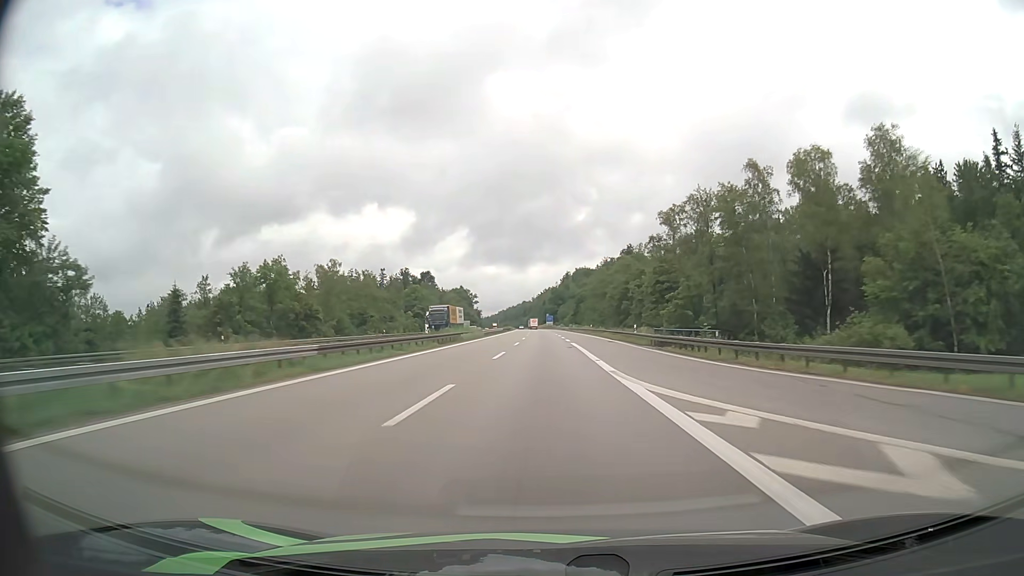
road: motorway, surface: asphalt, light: Day
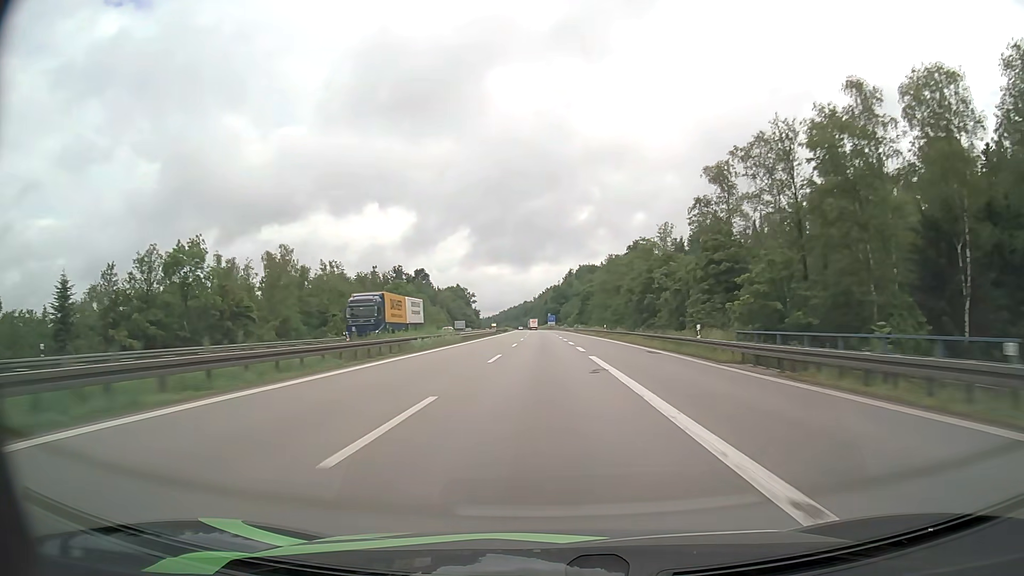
(0.0, +20.4) m; 0°
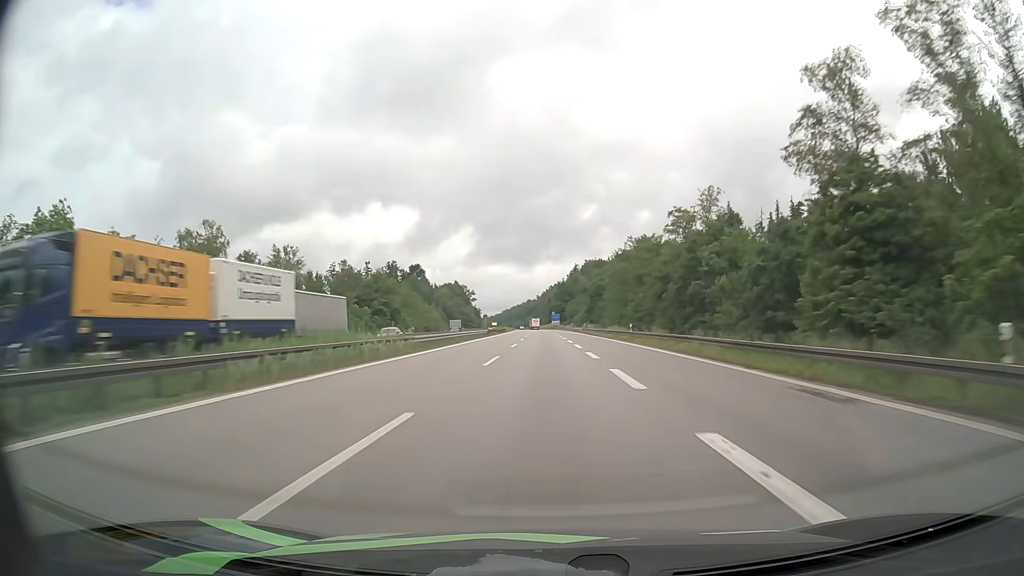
(0.0, +20.4) m; 0°
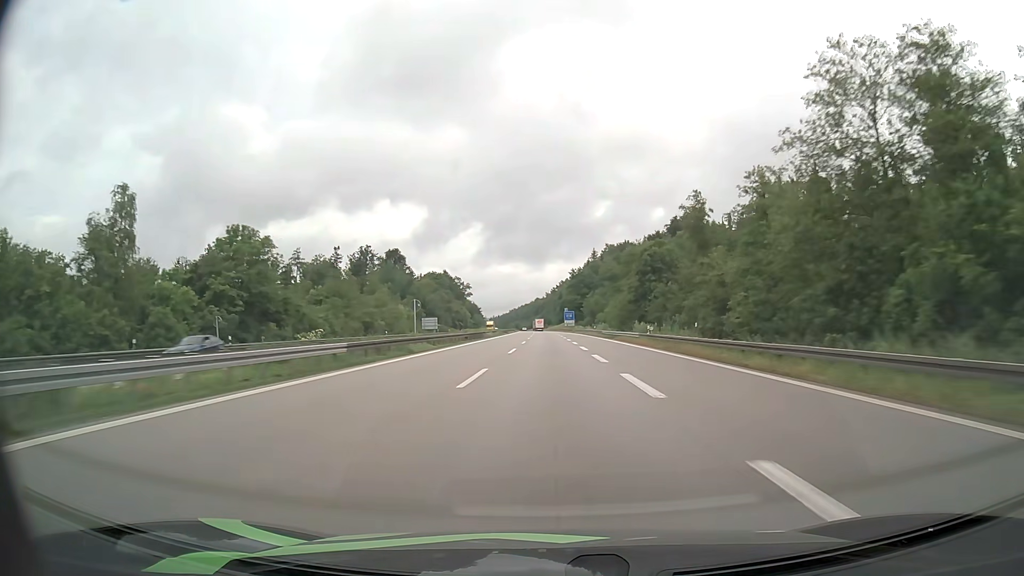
(-0.5, +61.3) m; -1°
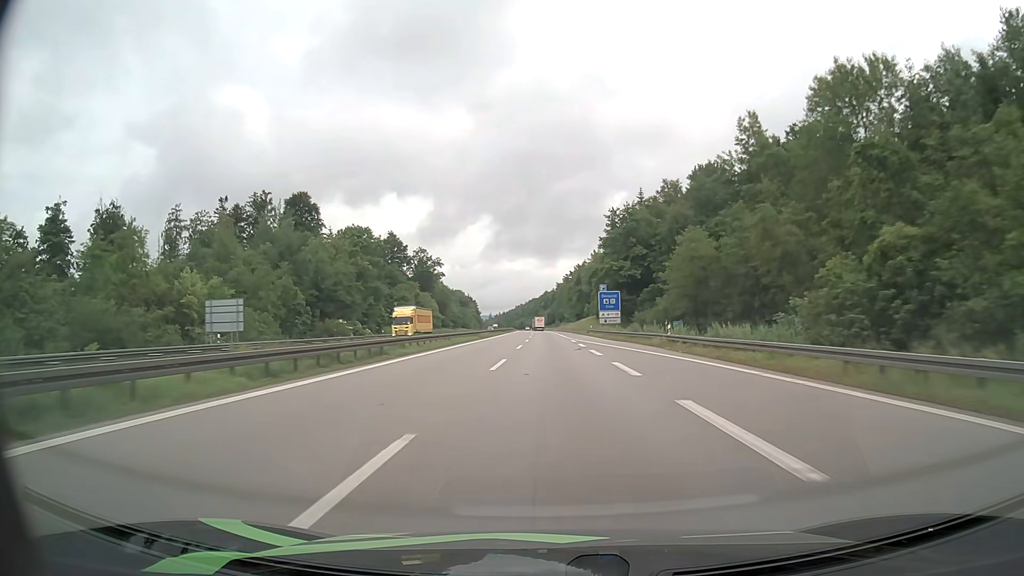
(-0.8, +102.8) m; -1°
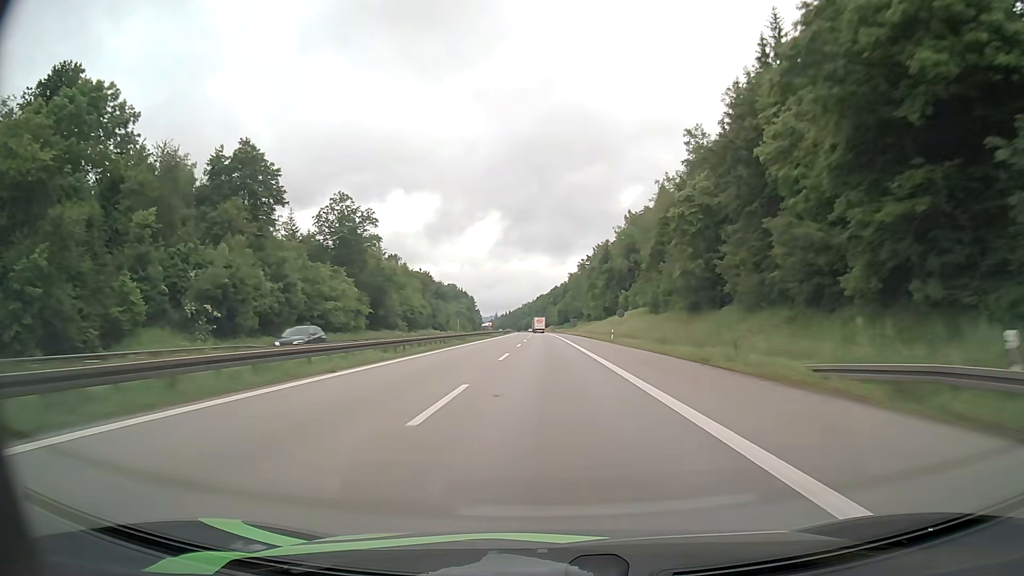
(-0.3, +82.7) m; -1°
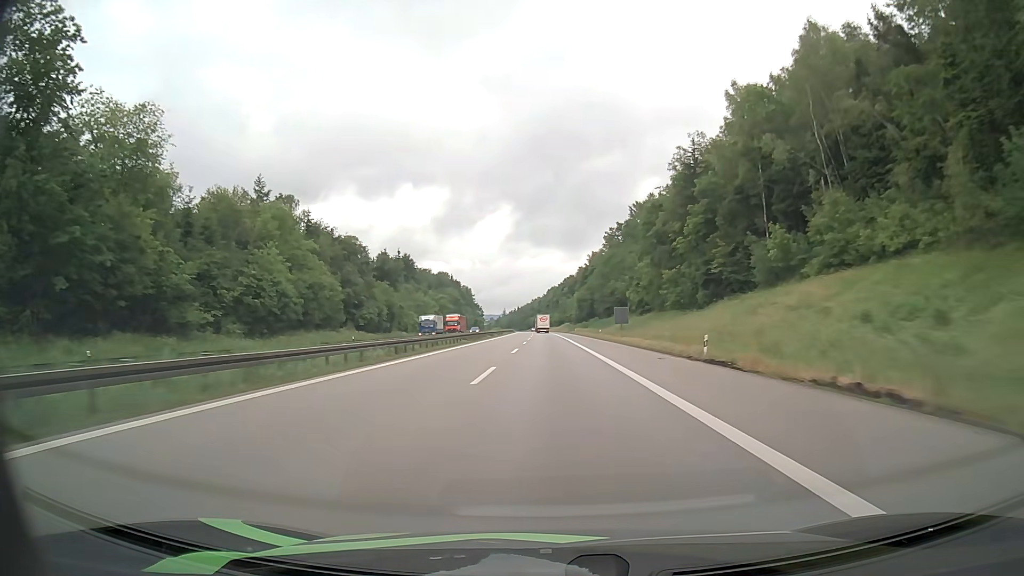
(-0.9, +83.3) m; -1°
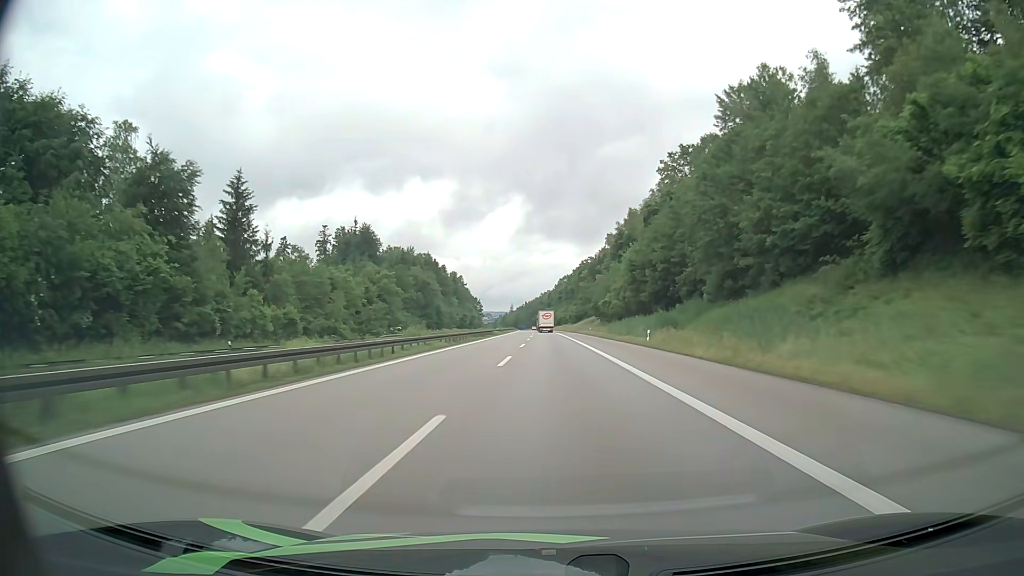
(-0.7, +83.8) m; -1°
(0, +10) (0, +20) (0, +30) (0, +40) (0, +50) (0, +60) (0, +70) (0, +80) (0, +90) (0, +100) m
